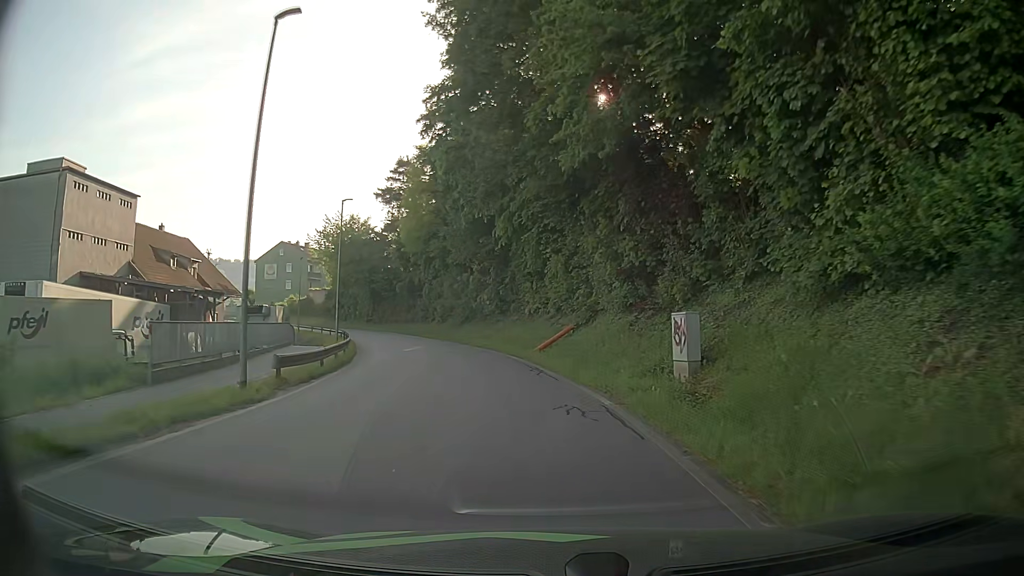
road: residential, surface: asphalt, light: Day
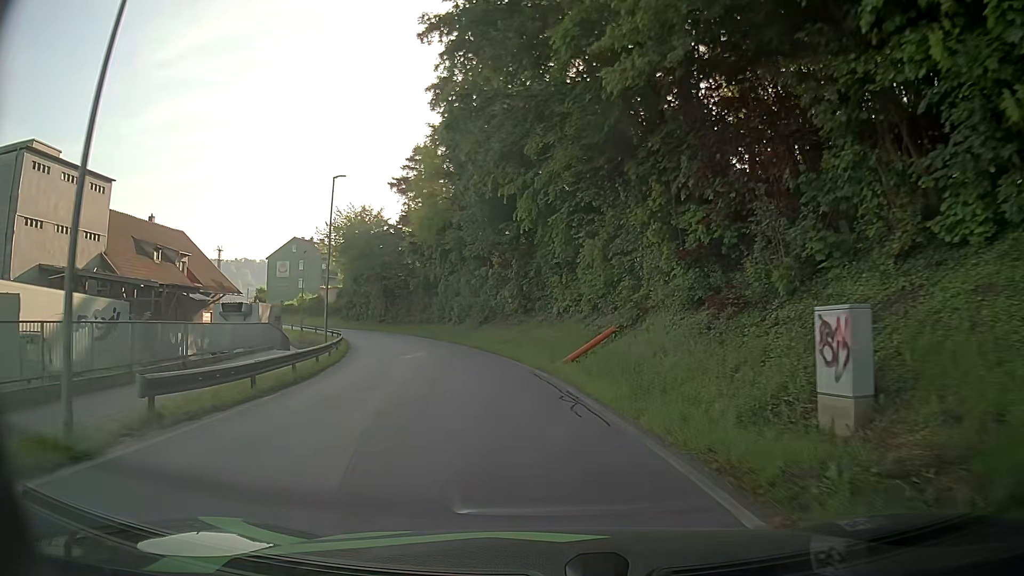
(-0.2, +6.5) m; -3°
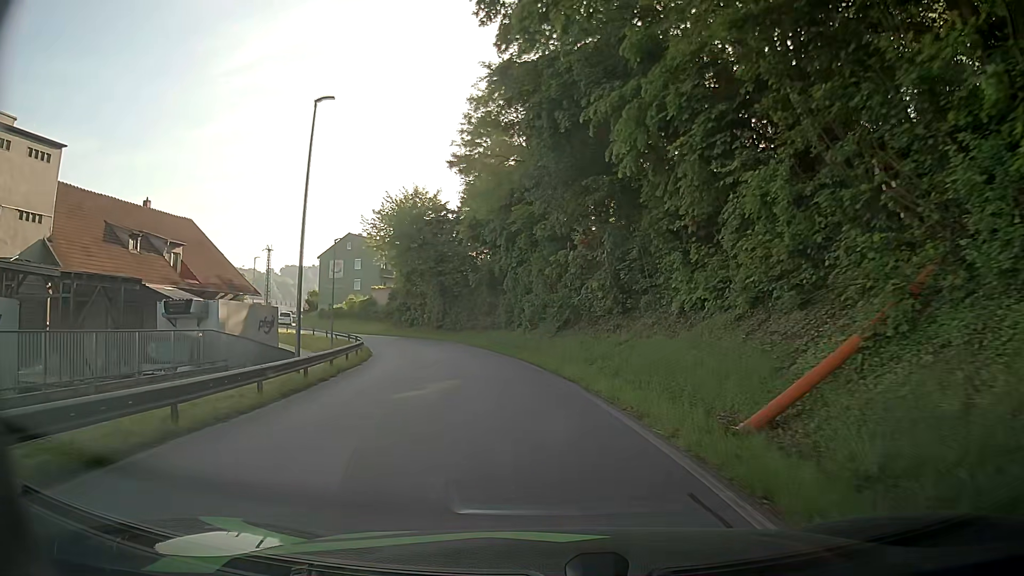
(-0.7, +12.6) m; -6°
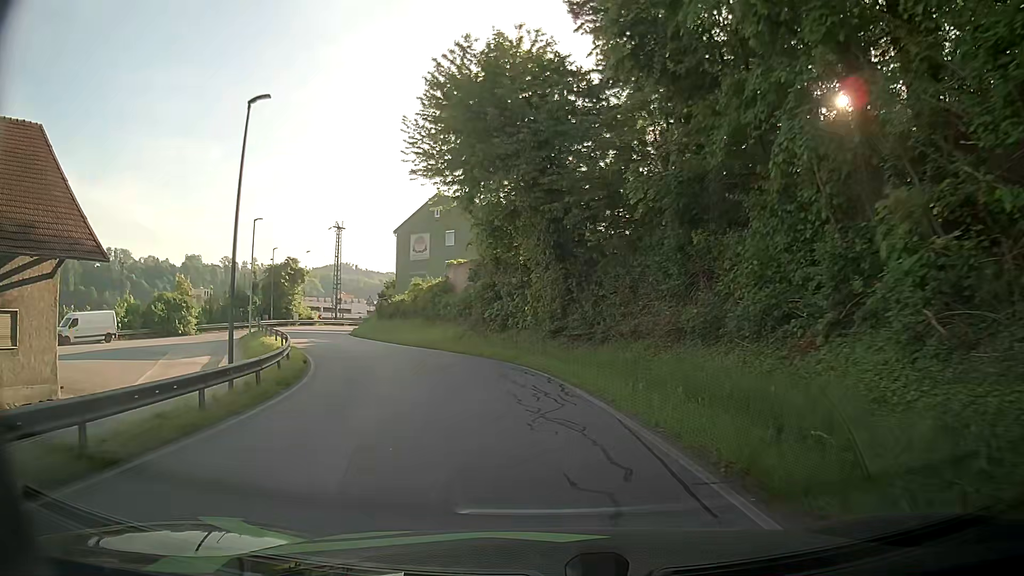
(-4.0, +31.2) m; -13°
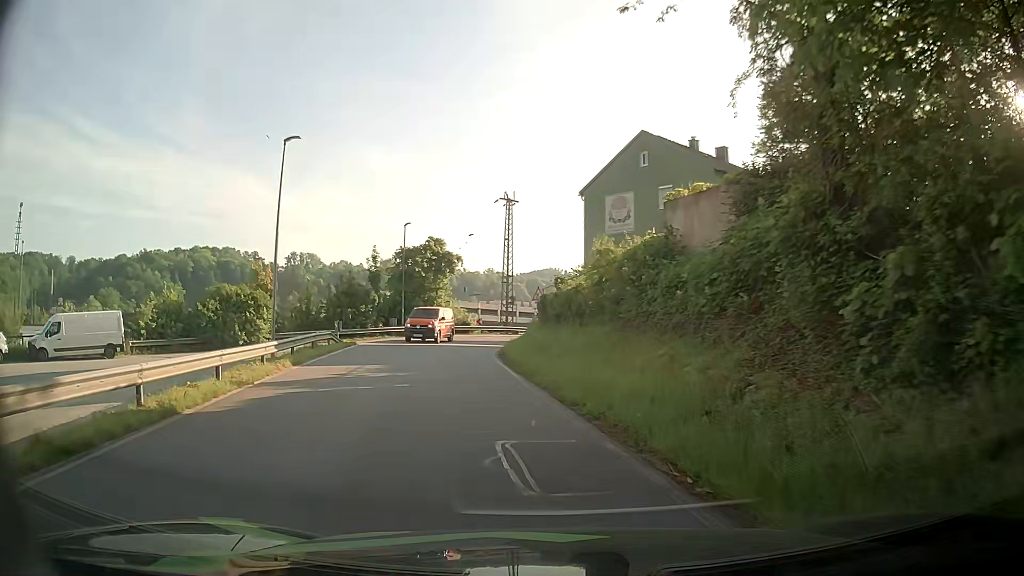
(-3.4, +22.5) m; -19°
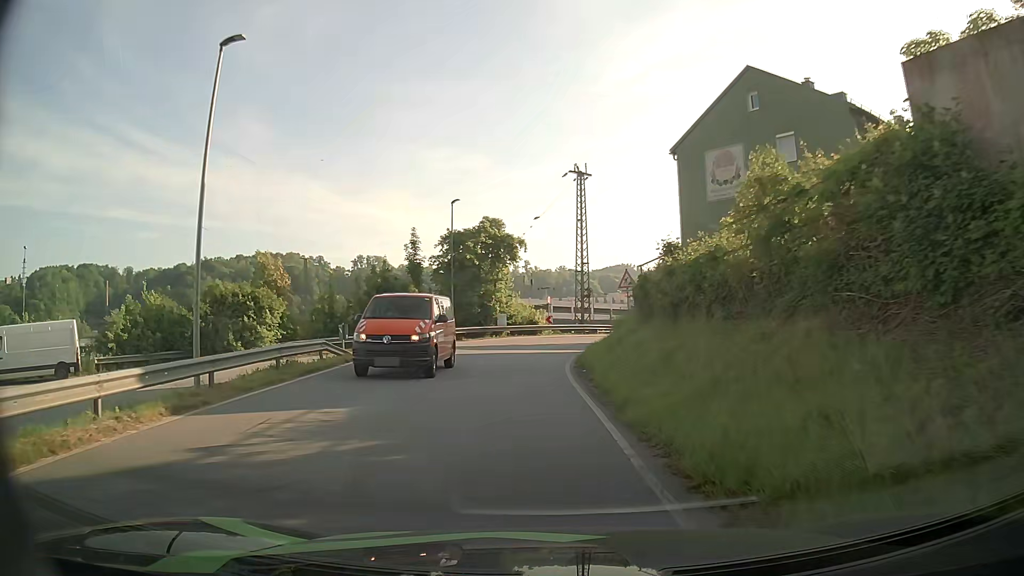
(-0.5, +9.9) m; -6°
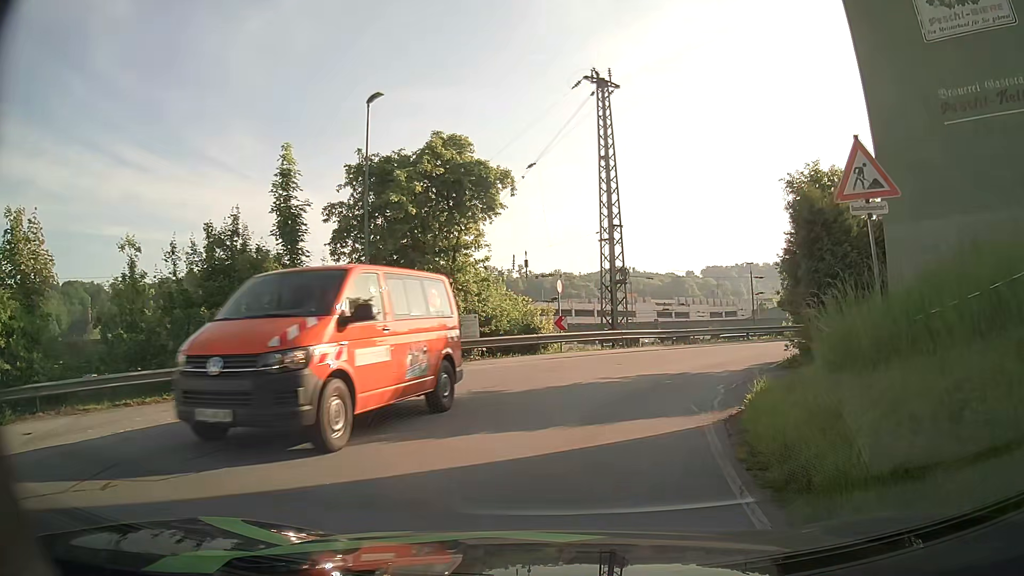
(-0.5, +20.0) m; +1°
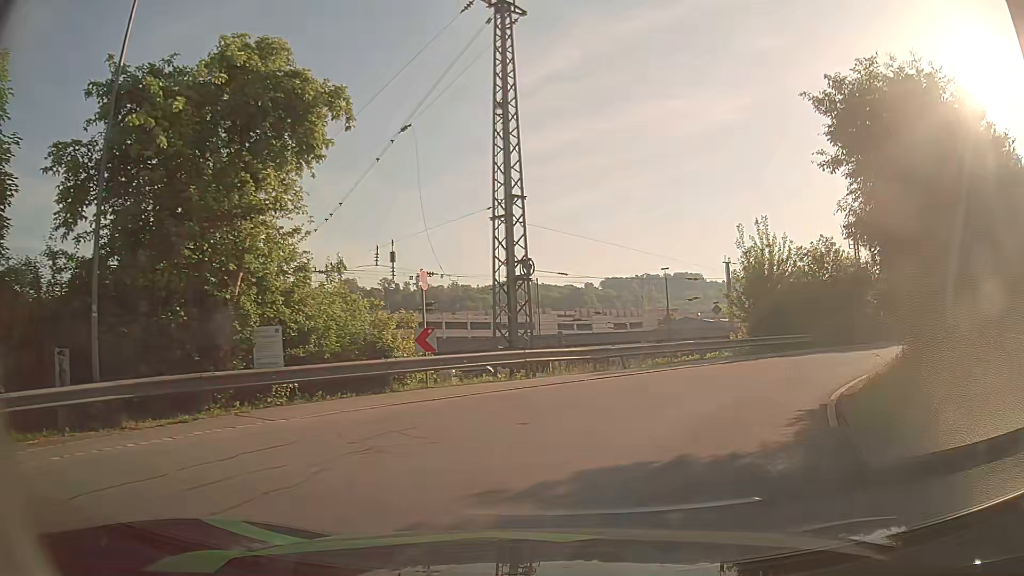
(+0.5, +9.0) m; +7°
(+2, +10) (+7, +18) (+14, +25) (+21, +32) (+29, +38) (+37, +45) (+44, +52) (+52, +58) (+61, +62) (+71, +61) m
